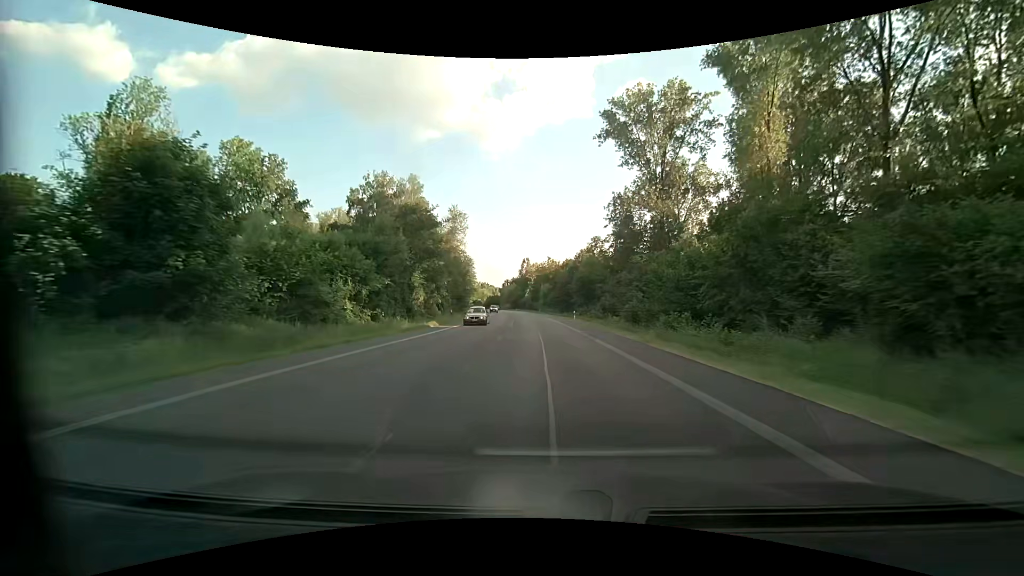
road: primary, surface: asphalt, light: Day
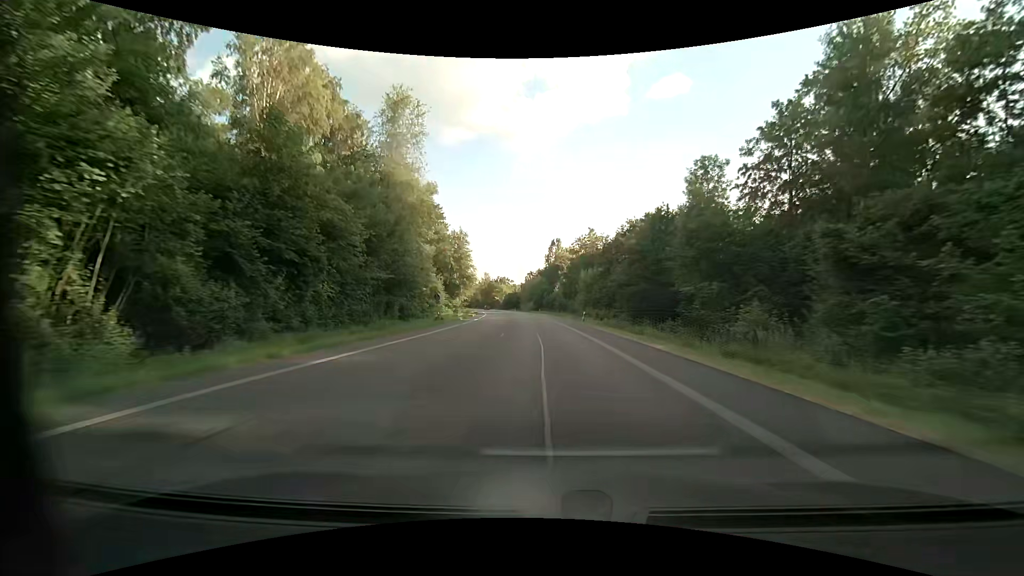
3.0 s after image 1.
(-1.7, +56.4) m; -3°
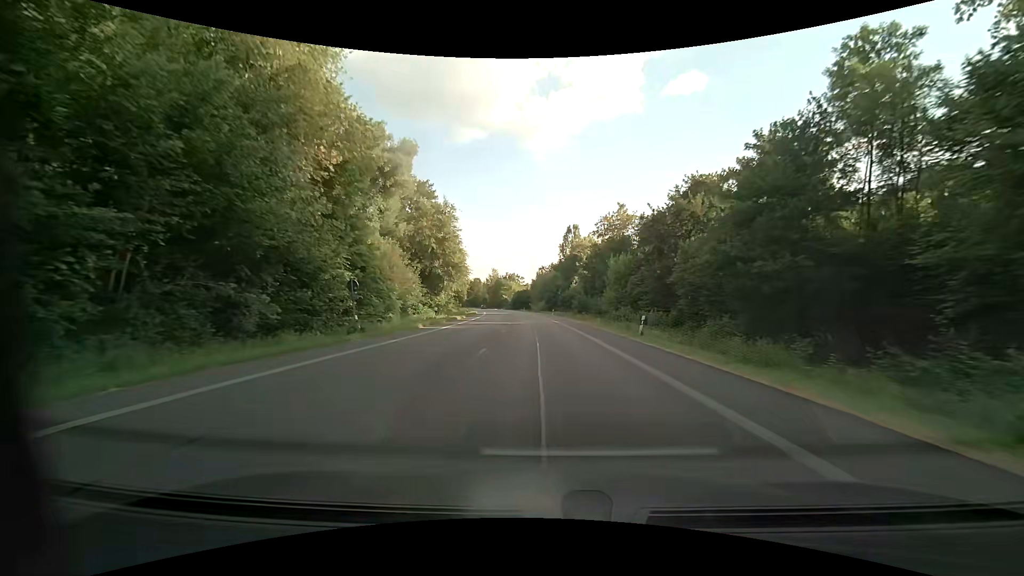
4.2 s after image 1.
(-0.4, +22.5) m; -2°
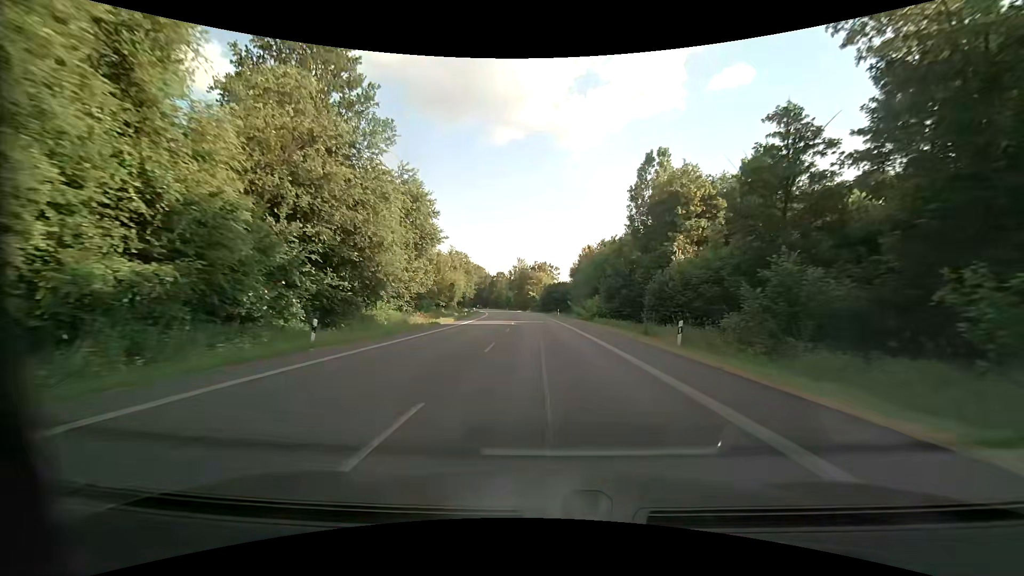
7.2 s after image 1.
(-1.6, +56.3) m; -4°
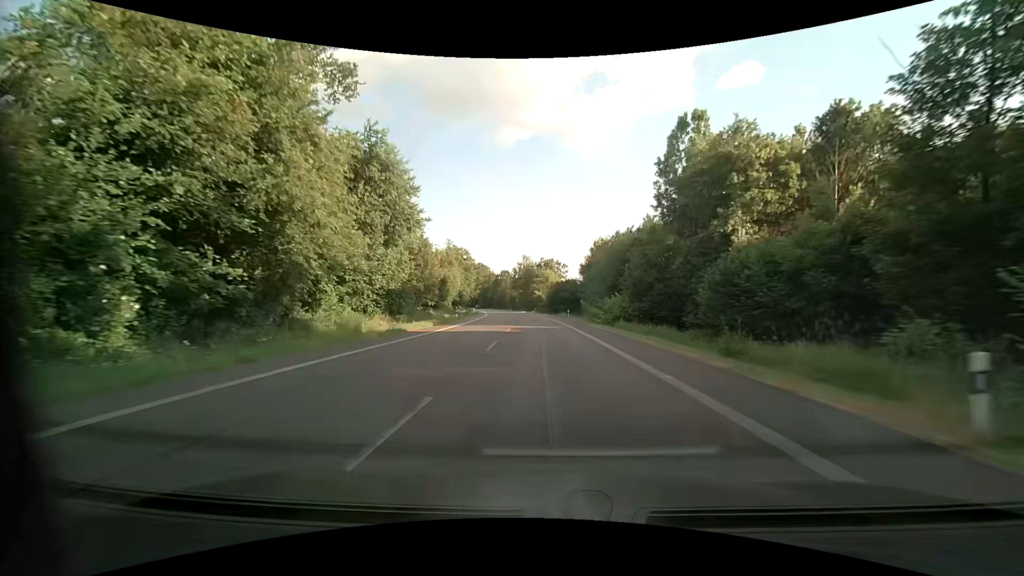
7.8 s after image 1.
(-0.1, +11.3) m; -1°
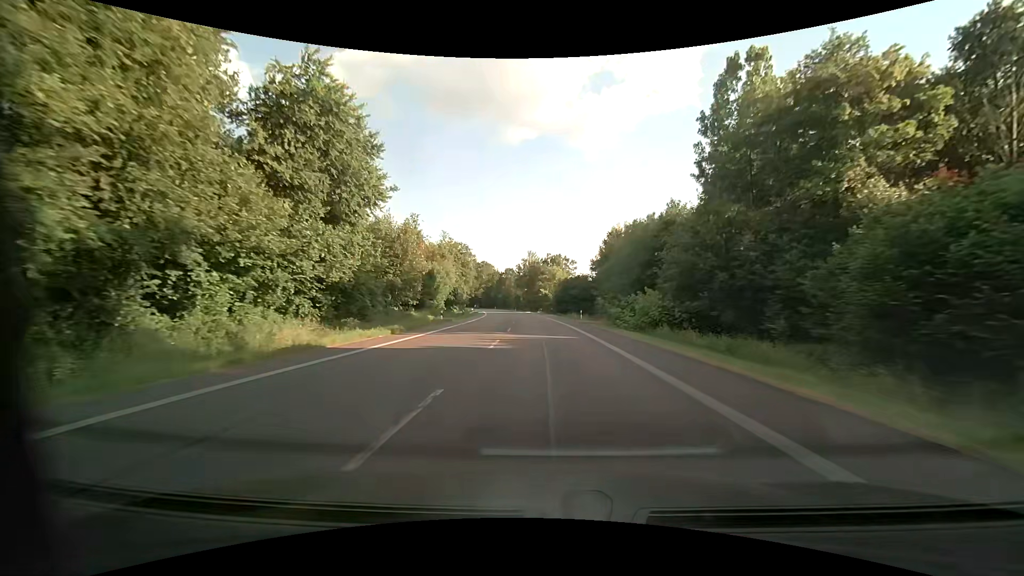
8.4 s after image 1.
(-0.1, +11.3) m; -1°
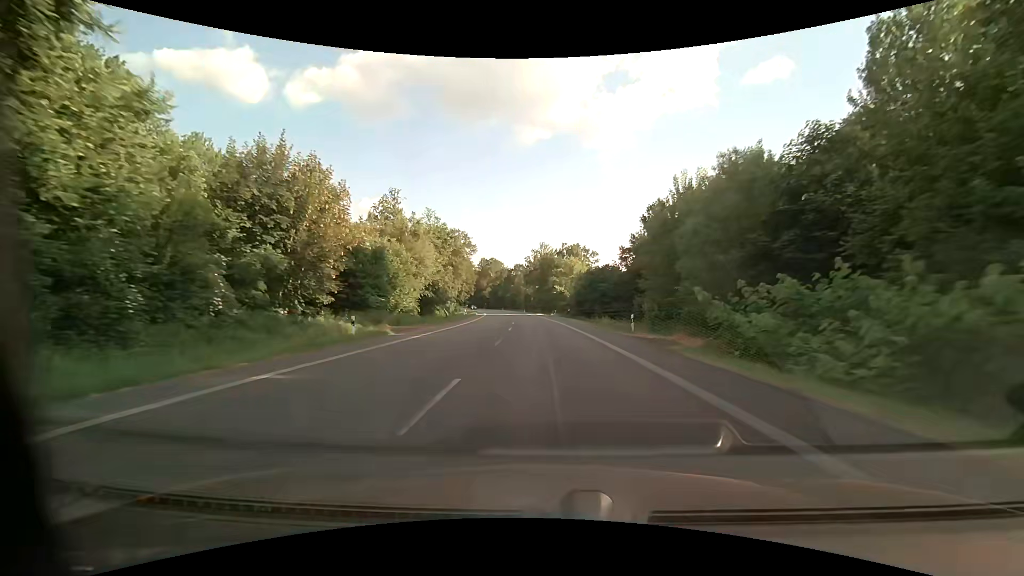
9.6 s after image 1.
(-0.3, +22.5) m; -2°
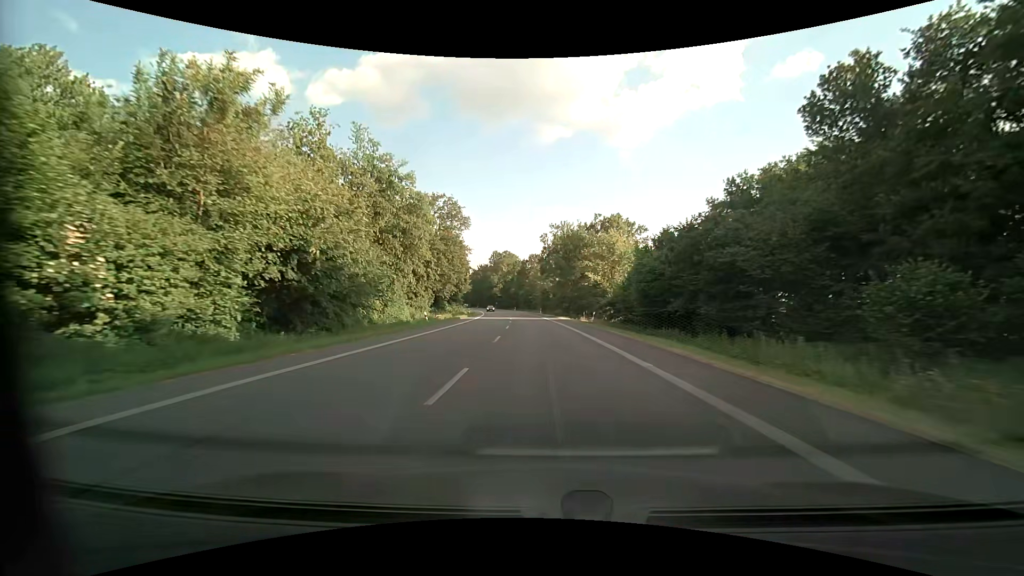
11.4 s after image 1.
(-0.6, +33.8) m; -2°
(0, +10) (0, +20) (-1, +30) (-1, +40) (-2, +50) (-3, +60) (-3, +70) (-4, +80) (-5, +90) (-7, +100) m
